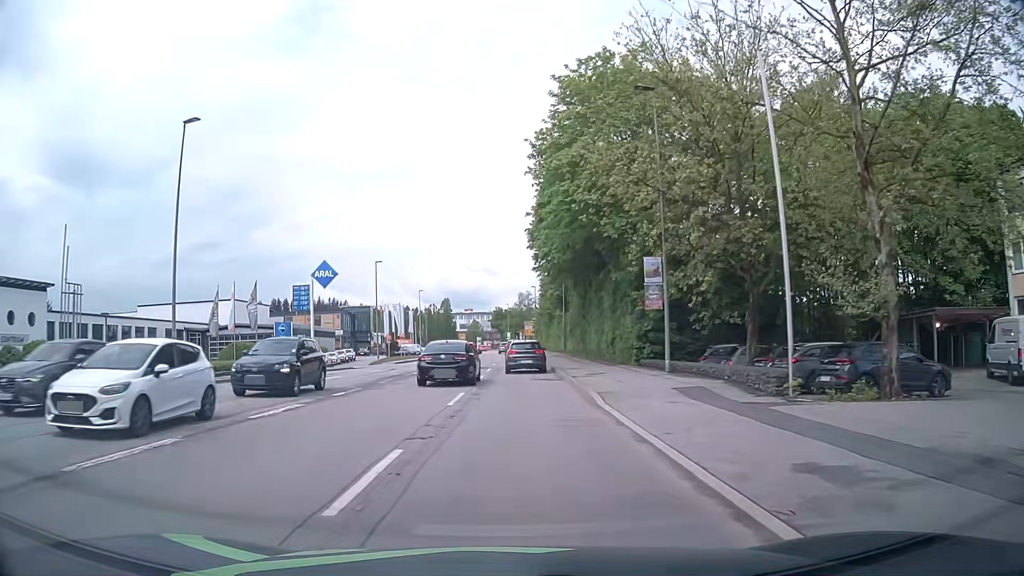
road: tertiary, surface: asphalt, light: Day
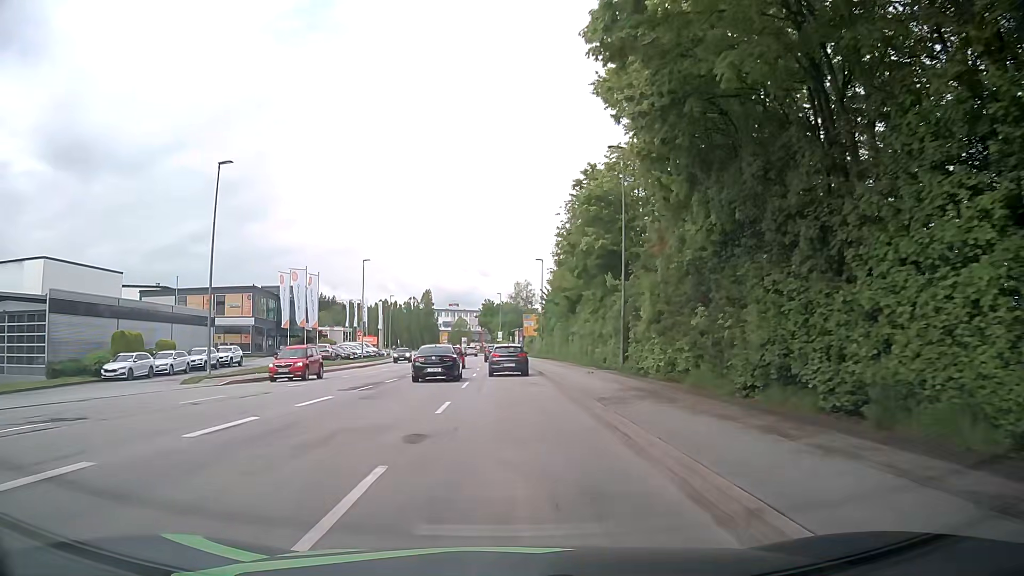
(+0.4, +38.6) m; +1°
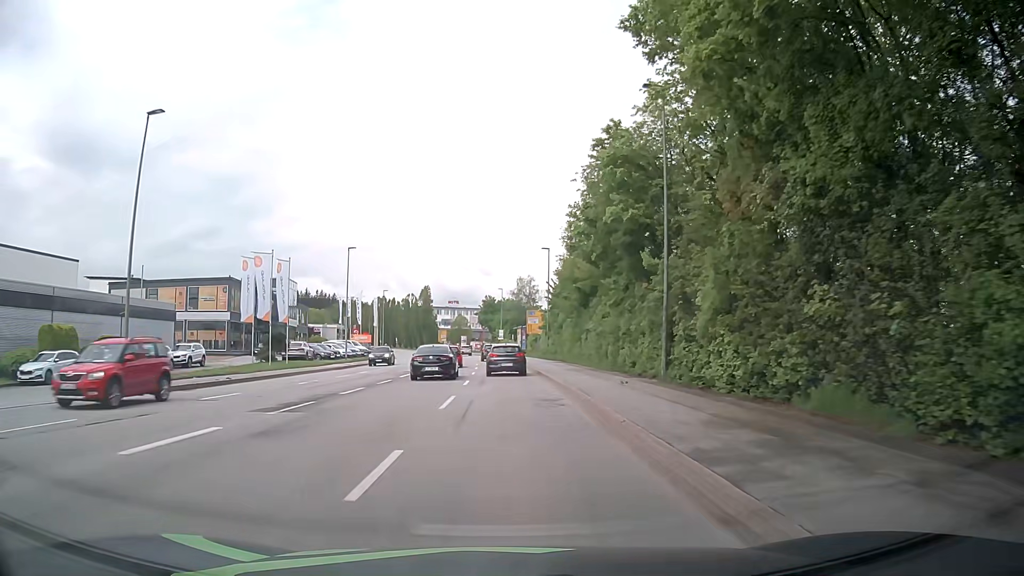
(0.0, +7.8) m; 0°
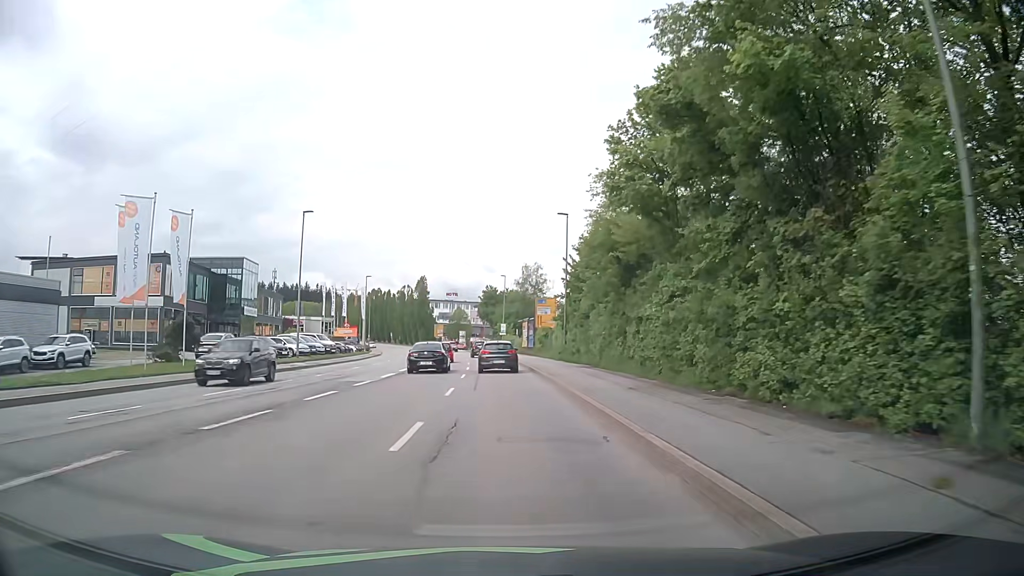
(-0.2, +15.5) m; -1°
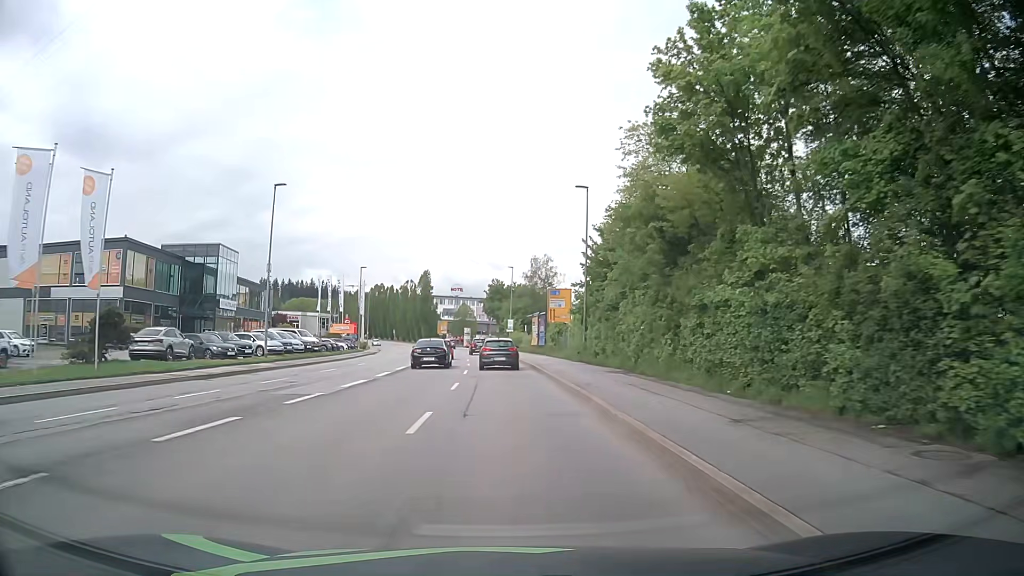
(-0.1, +7.8) m; -1°
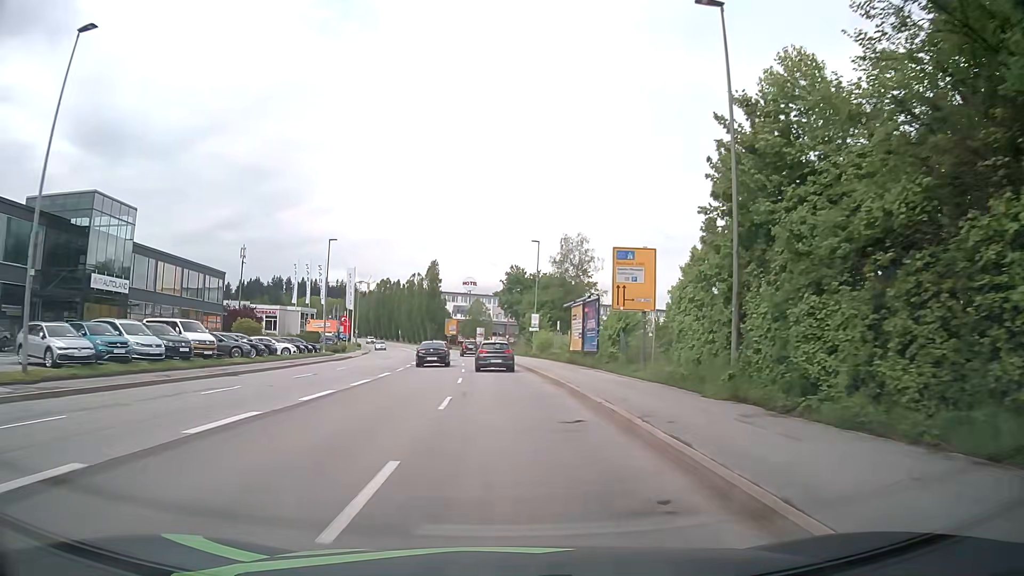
(-0.3, +23.4) m; -2°
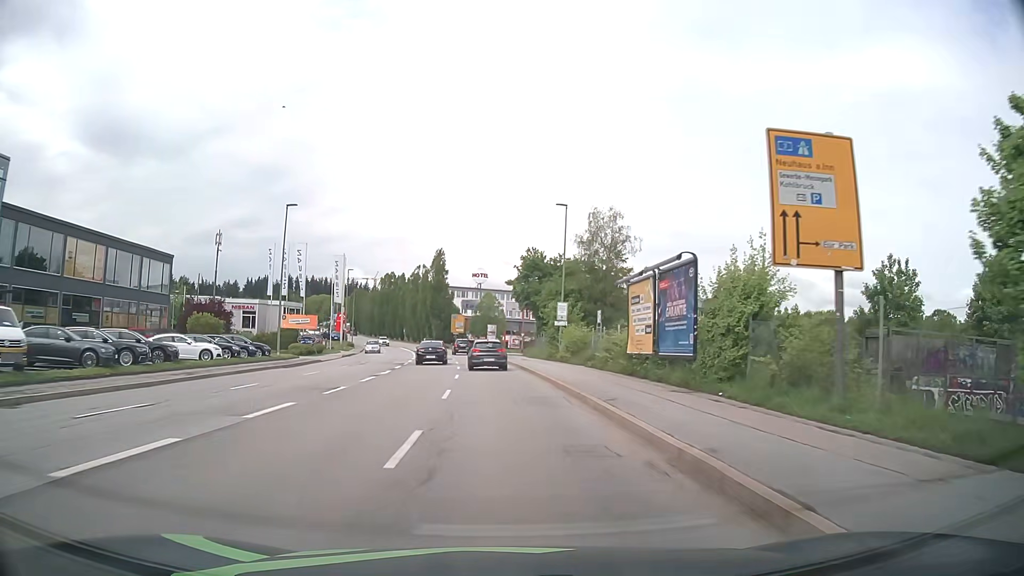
(-0.1, +15.6) m; -1°
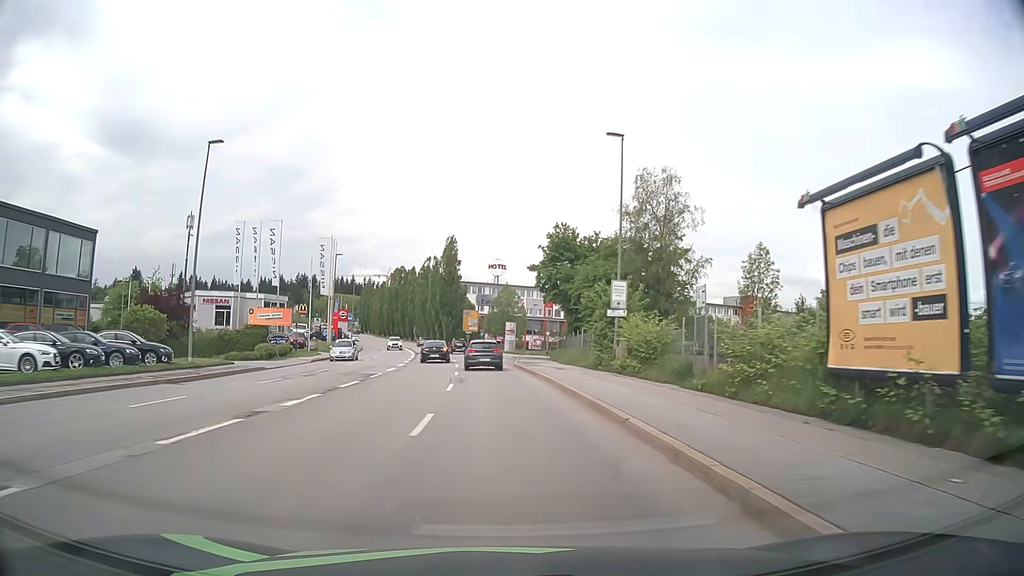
(-0.3, +15.6) m; -2°
(0, +10) (0, +20) (-1, +30) (-1, +40) (-2, +50) (-3, +60) (-5, +70) (-6, +80) (-8, +90) (-10, +99) m
